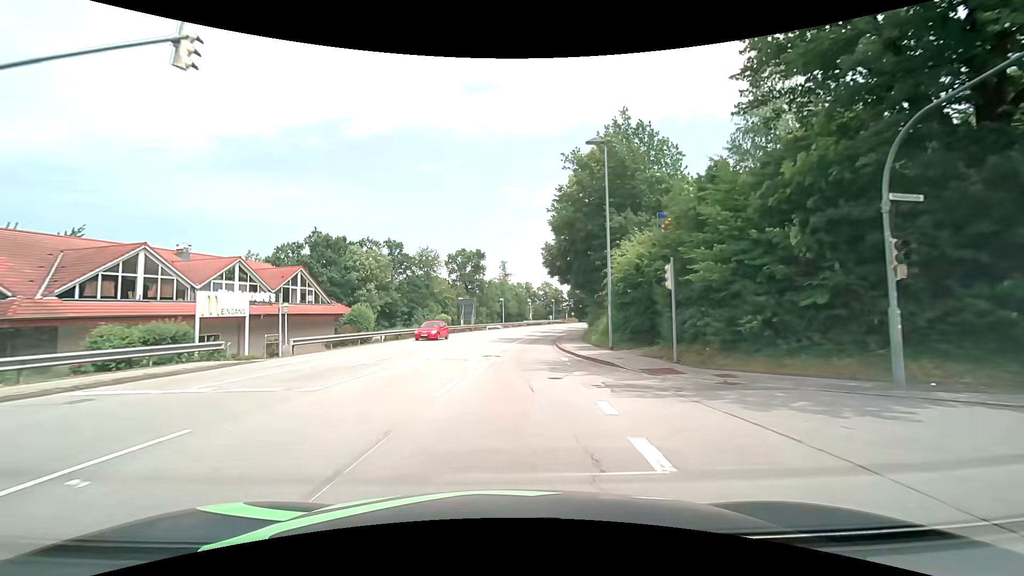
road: tertiary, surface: asphalt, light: Day
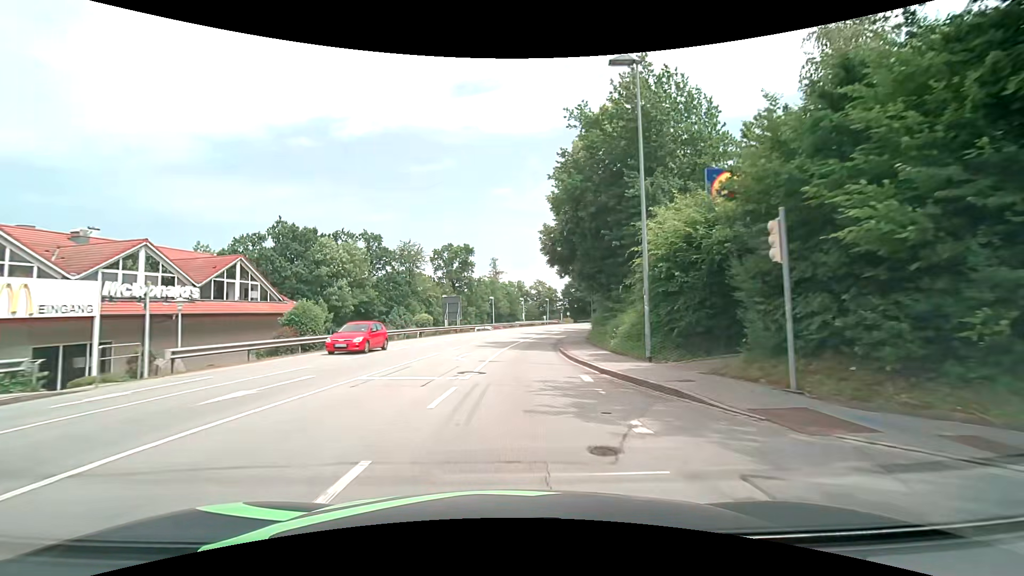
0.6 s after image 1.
(0.0, +7.5) m; +1°
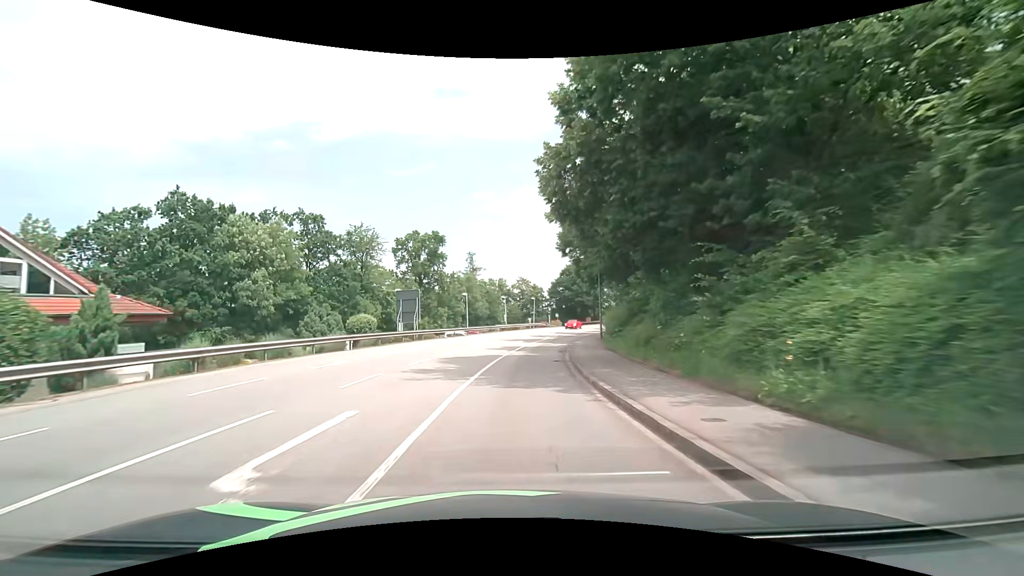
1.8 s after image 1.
(+0.3, +14.8) m; +2°
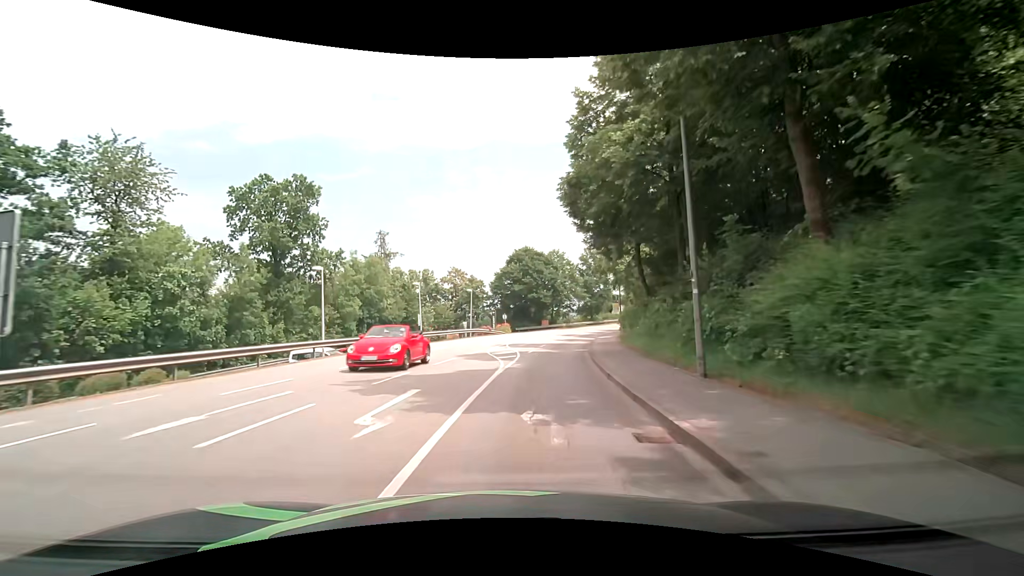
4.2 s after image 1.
(+1.5, +28.5) m; +7°
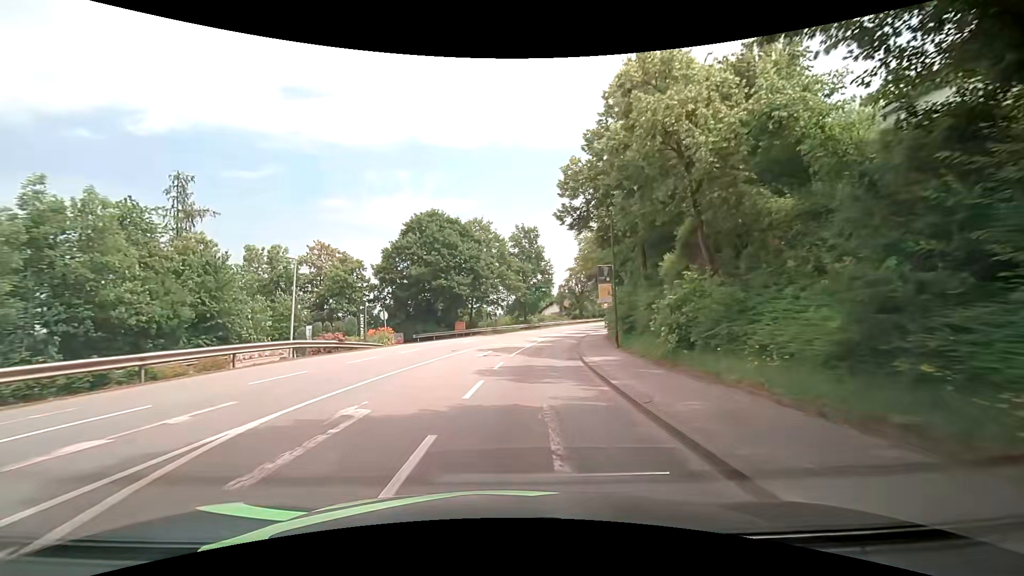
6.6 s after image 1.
(+1.9, +27.1) m; +10°
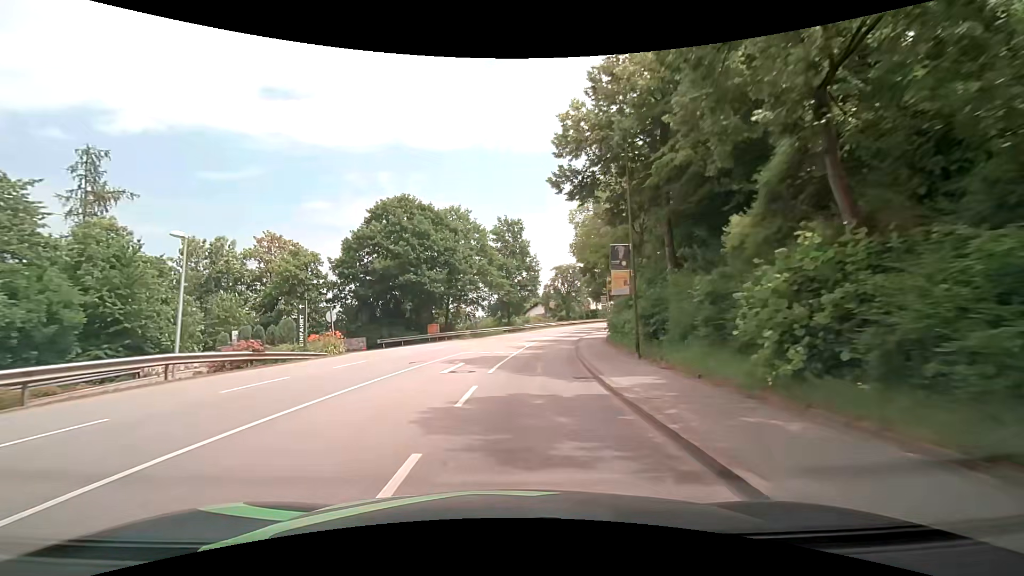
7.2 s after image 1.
(+0.1, +6.7) m; +1°
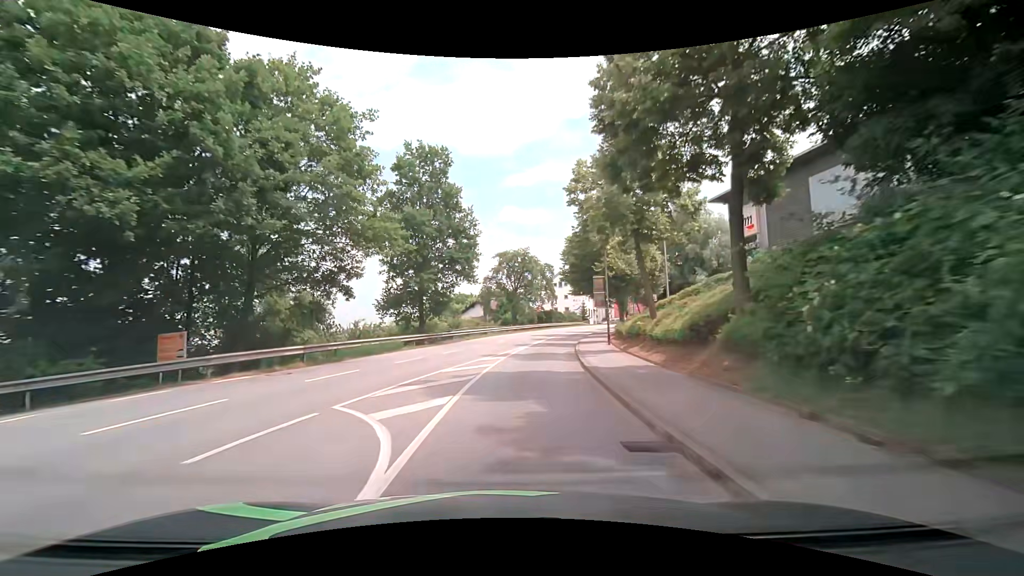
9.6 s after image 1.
(+1.5, +27.1) m; +7°
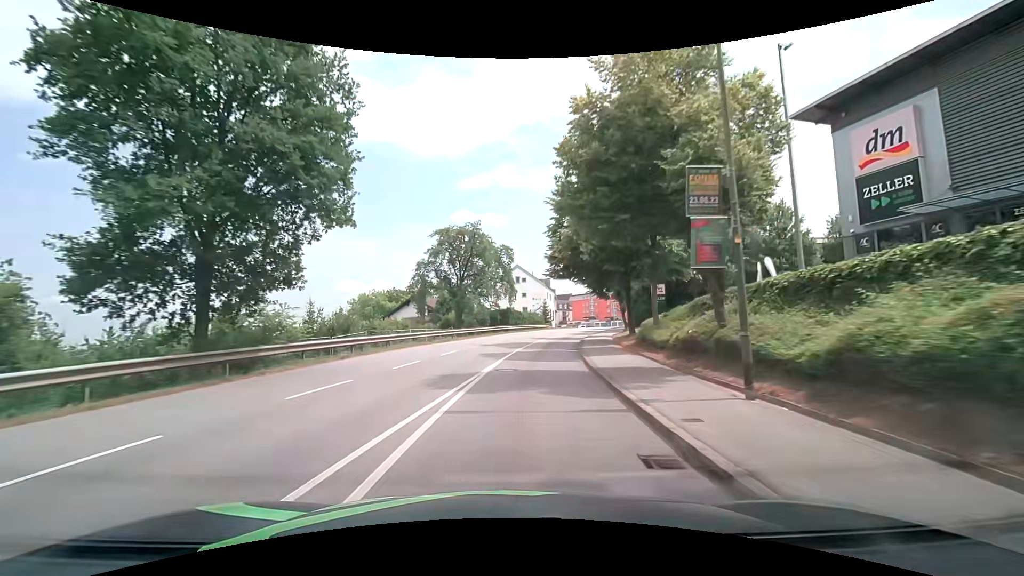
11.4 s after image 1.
(+1.1, +20.9) m; +5°
(0, +10) (+1, +20) (+3, +30) (+4, +40) (+7, +49) (+10, +59) (+13, +69) (+16, +78) (+19, +88) (+22, +97) m
